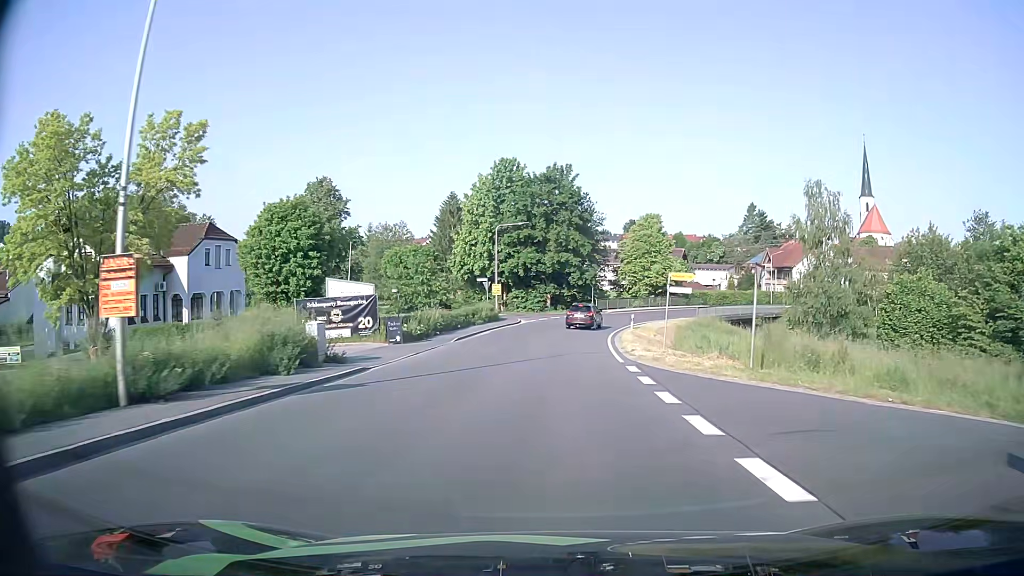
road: secondary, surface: asphalt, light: Day
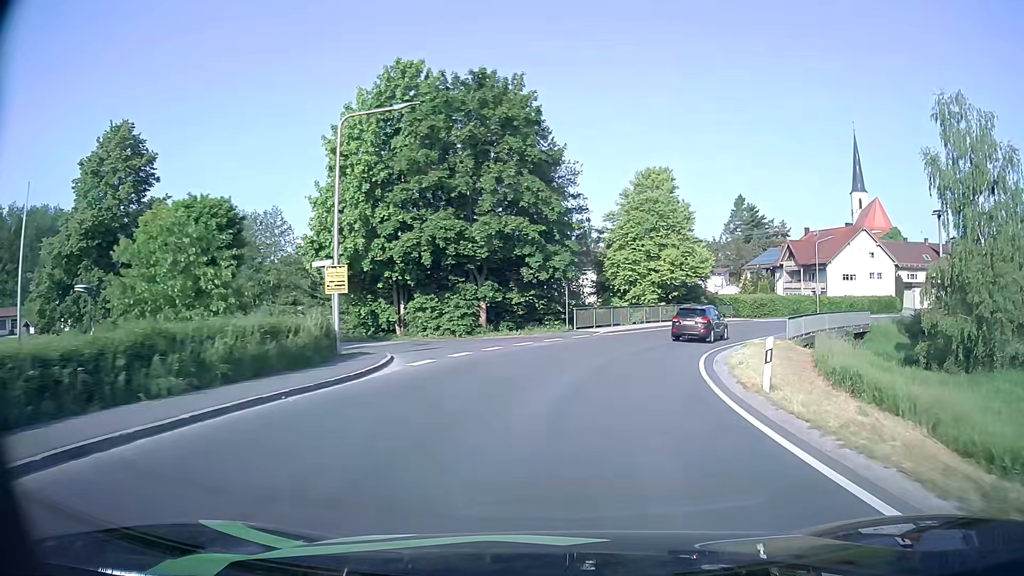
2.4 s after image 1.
(+0.3, +32.1) m; +4°
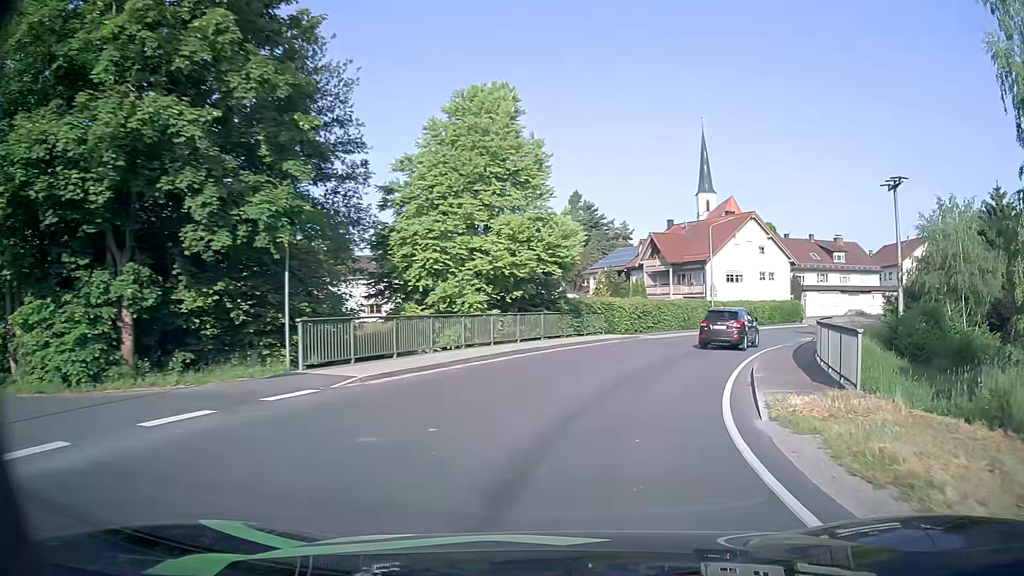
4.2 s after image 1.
(+2.3, +19.8) m; +15°
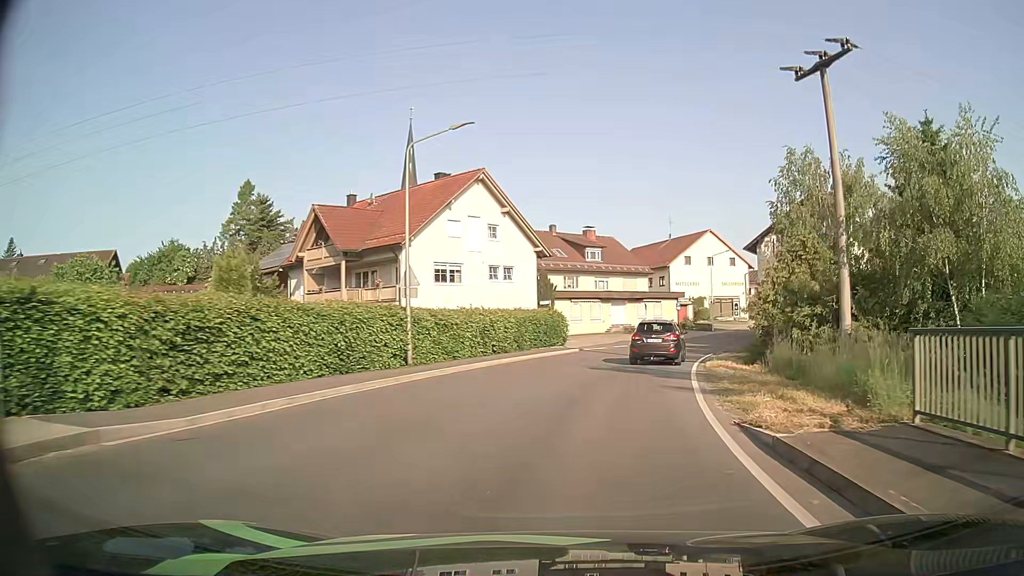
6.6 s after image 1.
(+5.7, +25.2) m; +25°
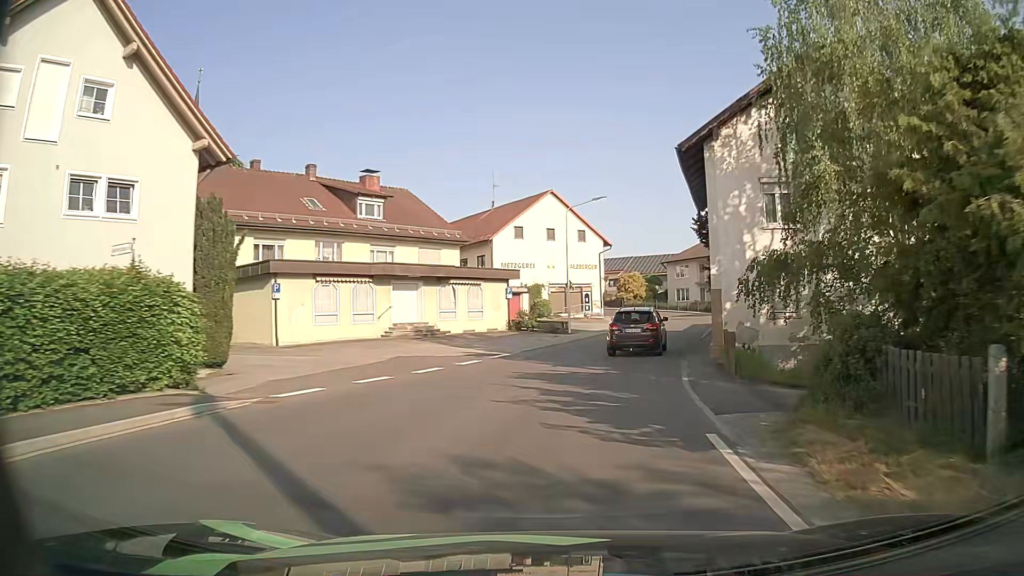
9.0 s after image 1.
(+3.7, +26.3) m; +15°
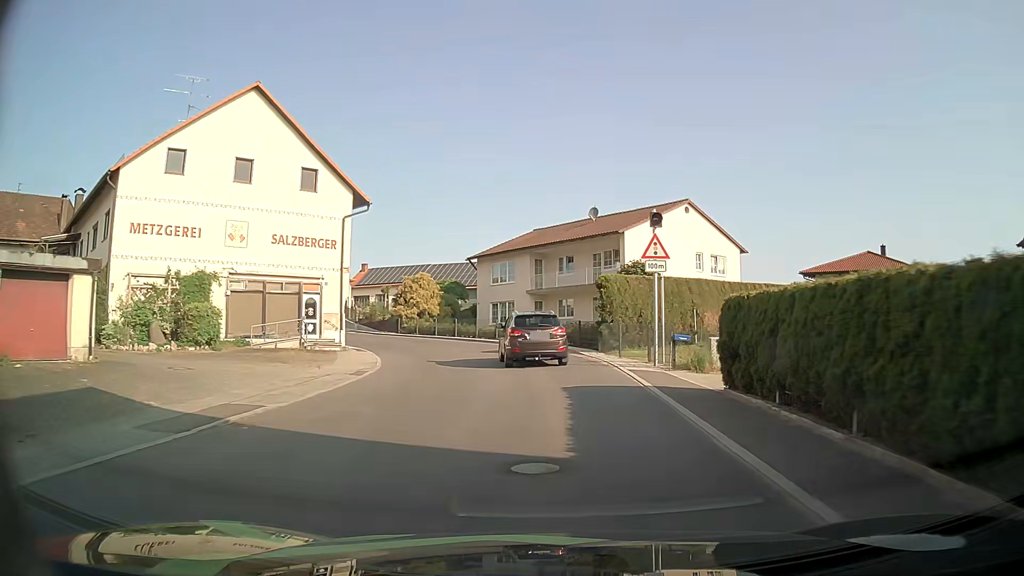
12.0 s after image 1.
(+5.5, +33.6) m; +16°
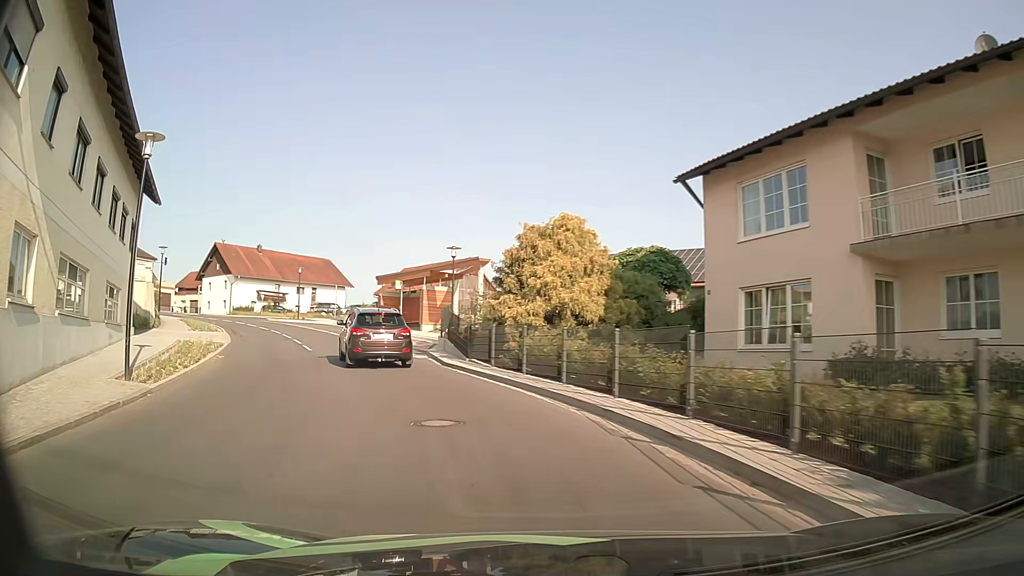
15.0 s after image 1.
(-1.9, +30.4) m; -19°
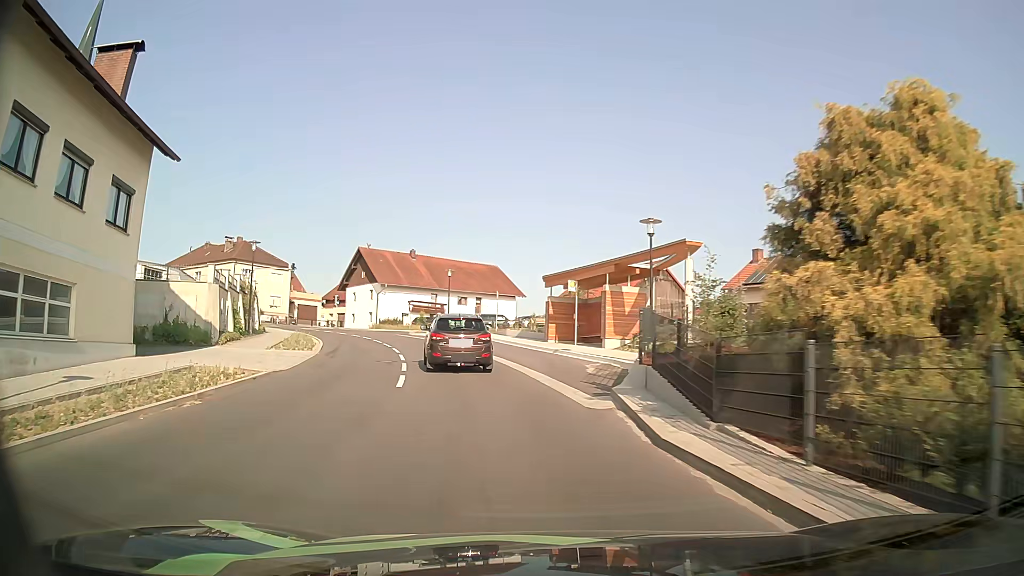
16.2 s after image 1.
(-1.8, +12.1) m; -16°
(-1, +10) (-2, +20) (-4, +30) (-8, +39) (-12, +48) (-17, +57) (-23, +64) (-31, +71) (-40, +76) (-48, +80) m
